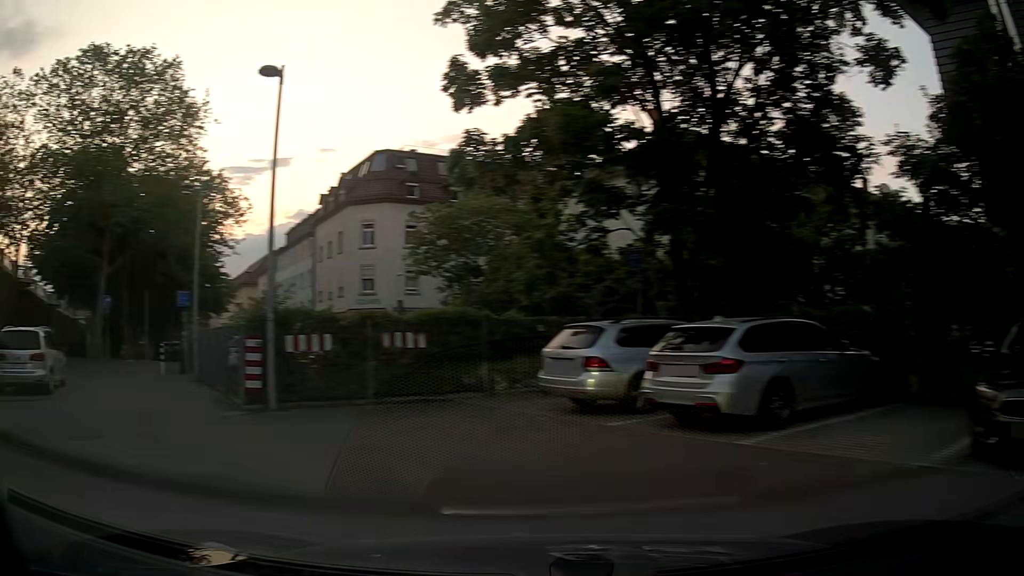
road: service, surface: asphalt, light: Day
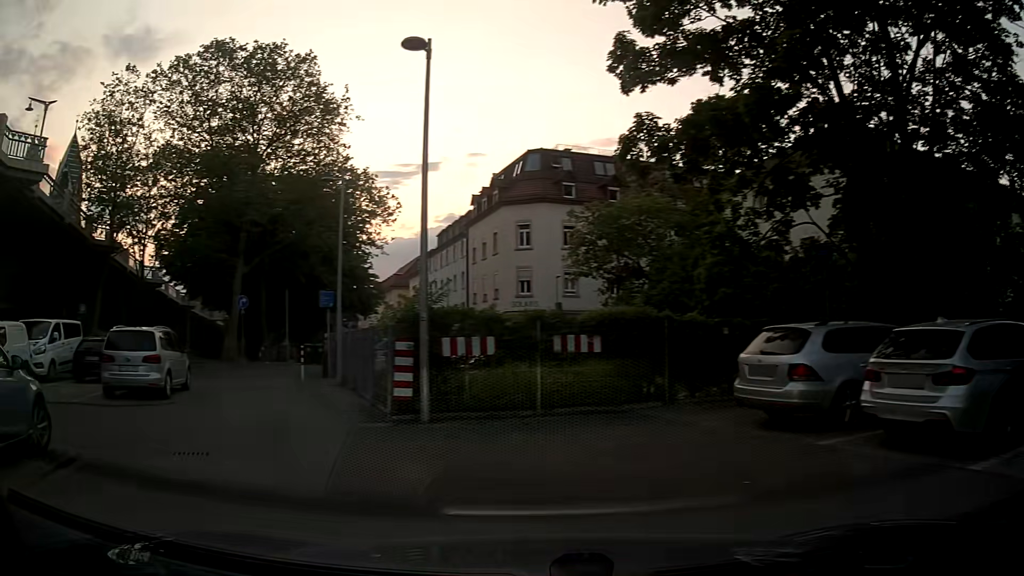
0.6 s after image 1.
(-0.2, +1.5) m; -10°
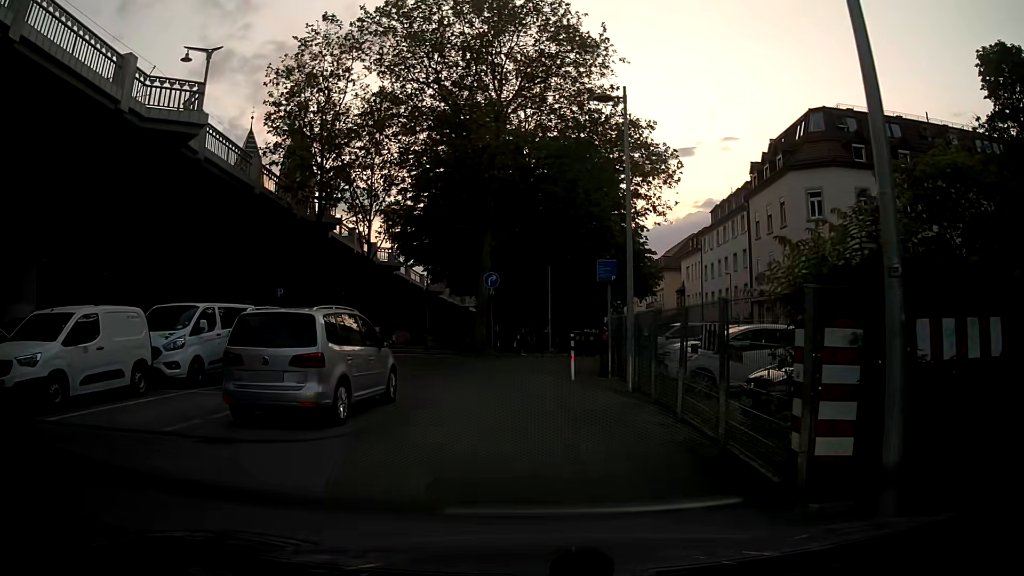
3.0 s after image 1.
(-1.8, +6.3) m; -21°
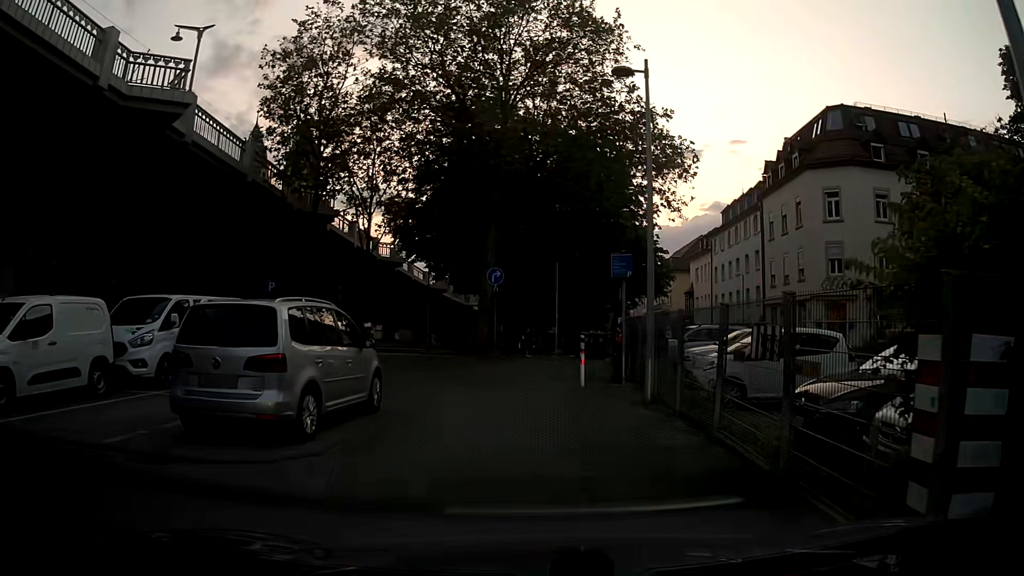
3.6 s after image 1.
(-0.1, +1.7) m; +2°
